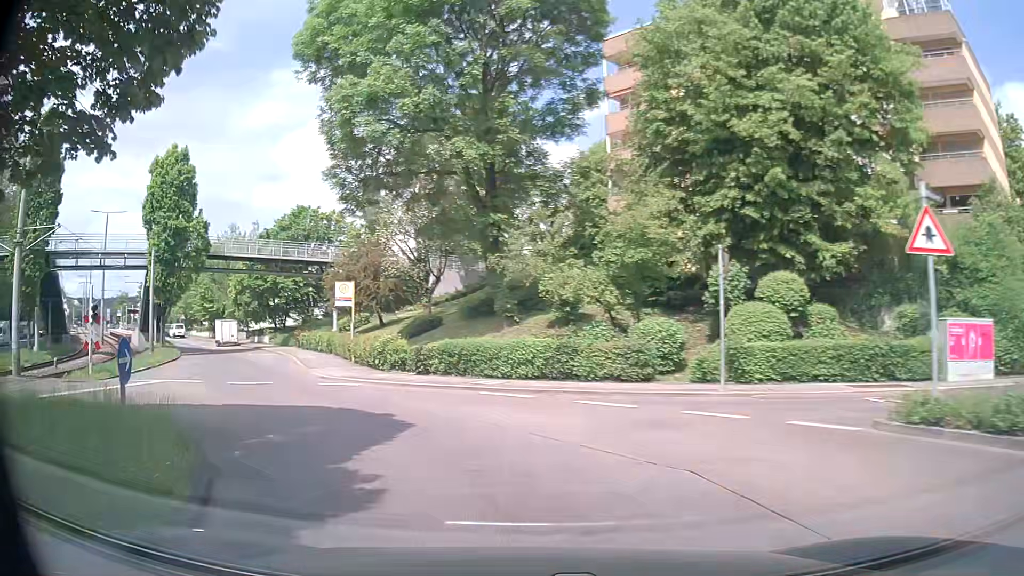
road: secondary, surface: asphalt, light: Day
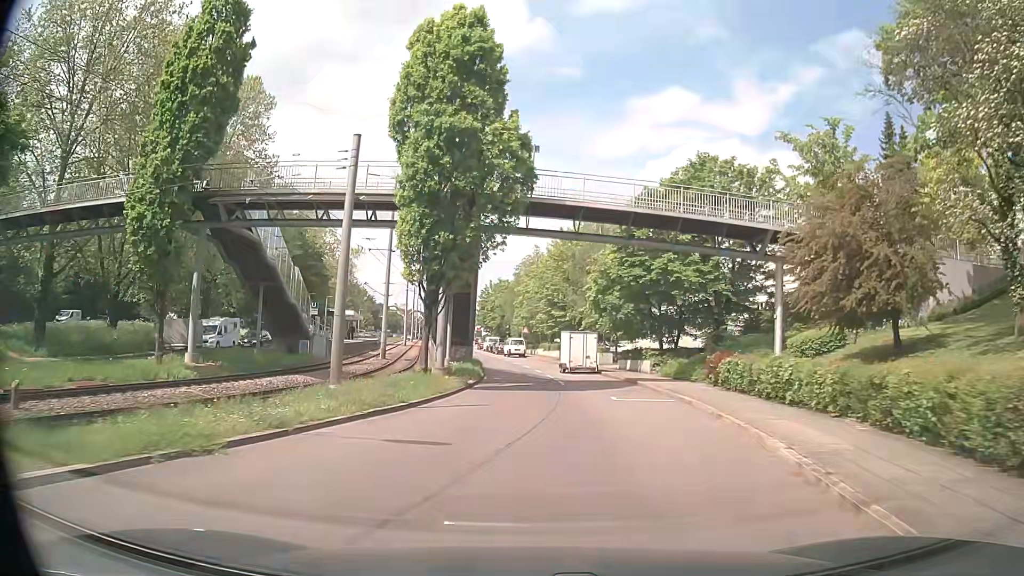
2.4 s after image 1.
(-9.9, +23.1) m; -33°
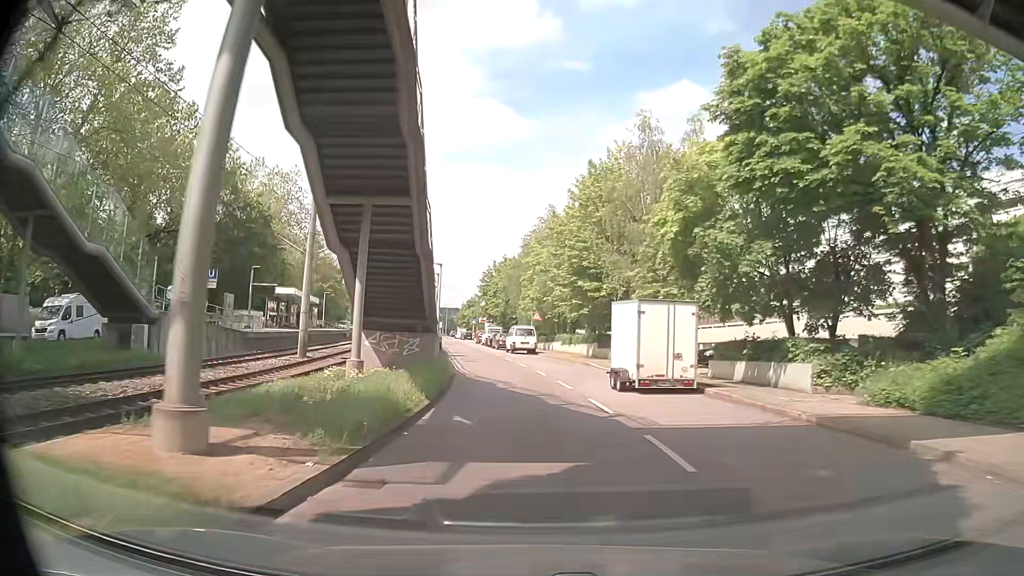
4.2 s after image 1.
(-0.1, +21.5) m; 0°
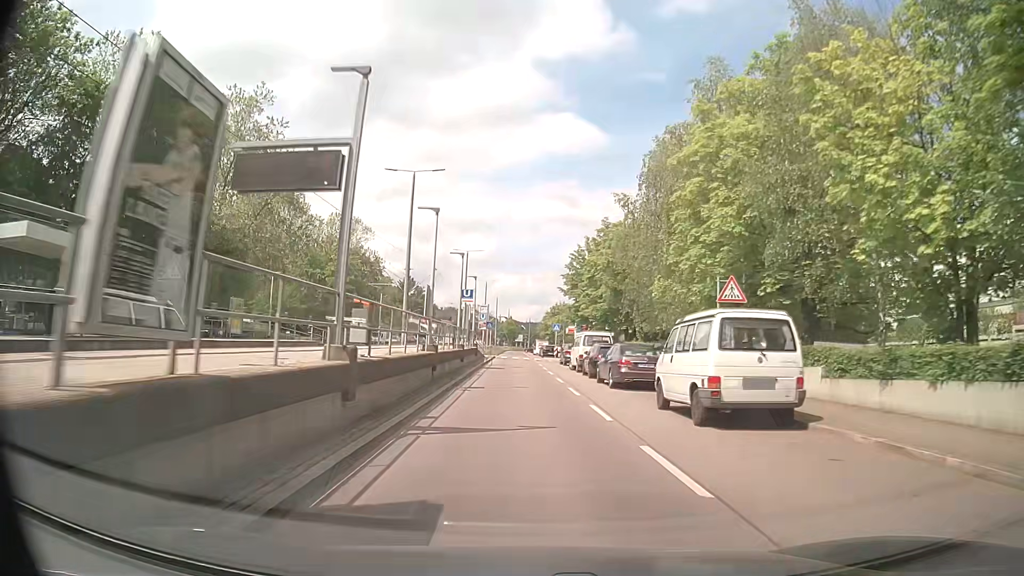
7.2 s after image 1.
(-2.7, +36.8) m; -8°
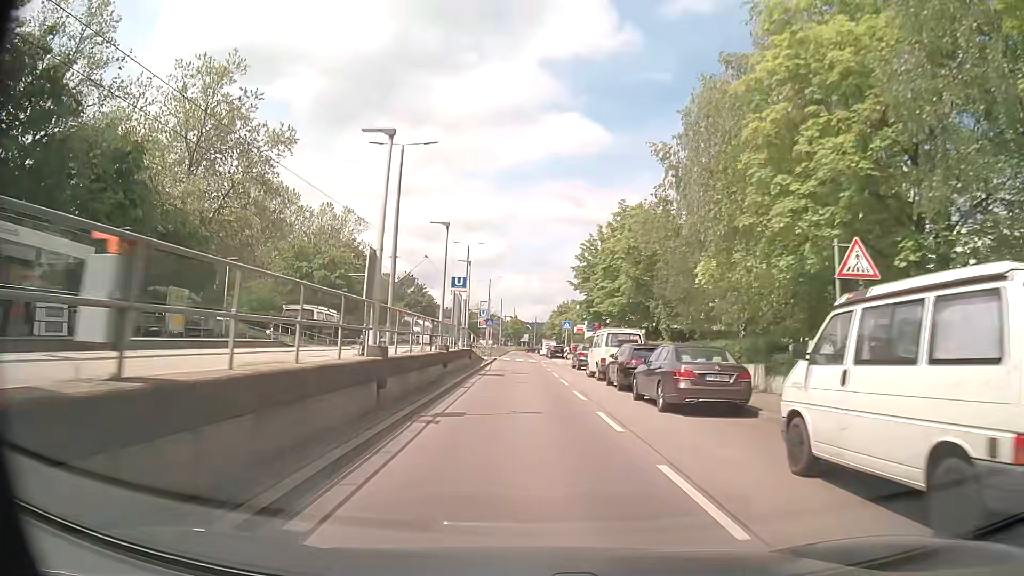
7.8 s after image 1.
(-0.1, +7.3) m; -1°
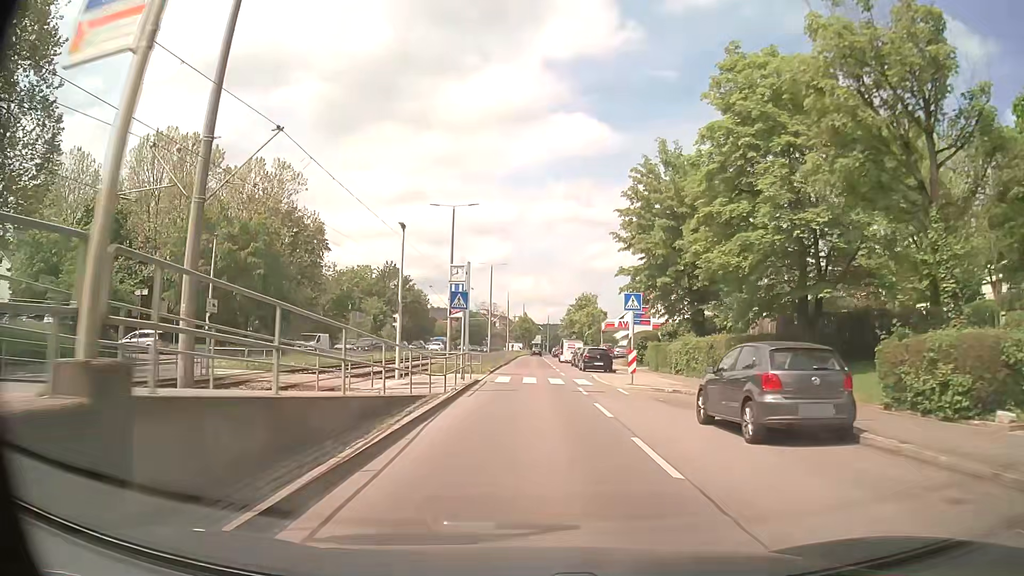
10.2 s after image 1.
(-0.3, +27.7) m; -1°
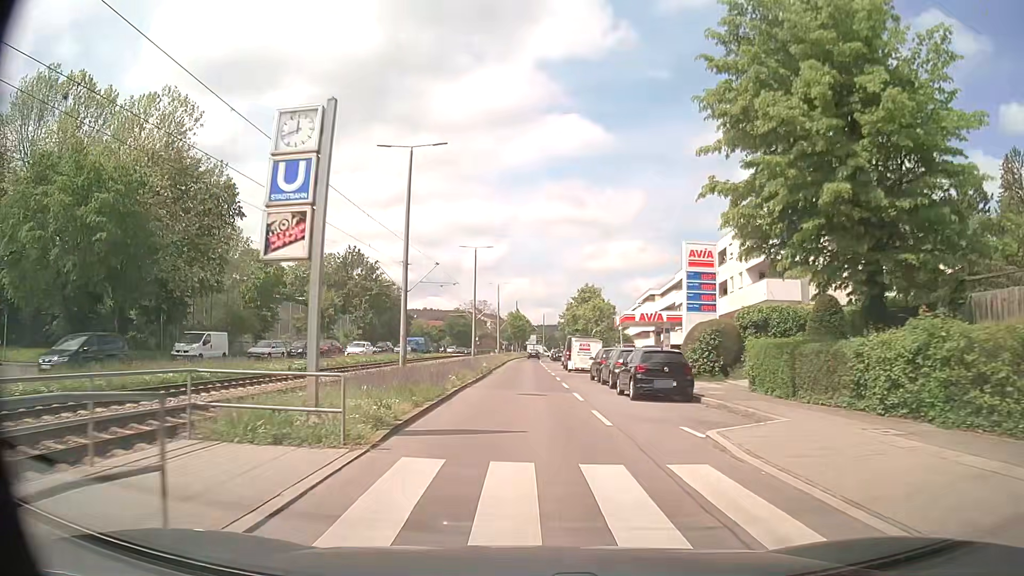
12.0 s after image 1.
(+0.1, +20.5) m; 0°
